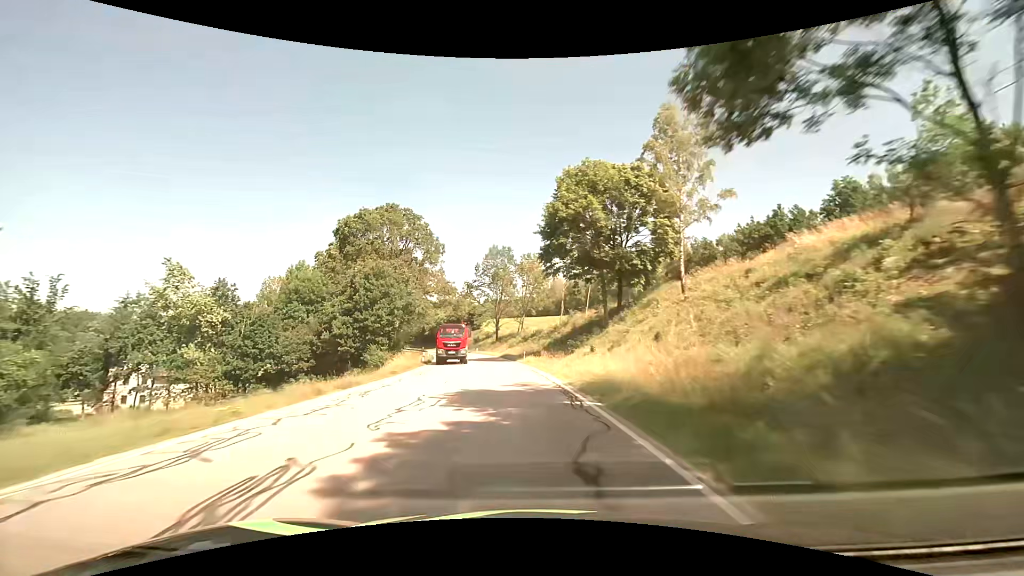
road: secondary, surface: asphalt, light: Day
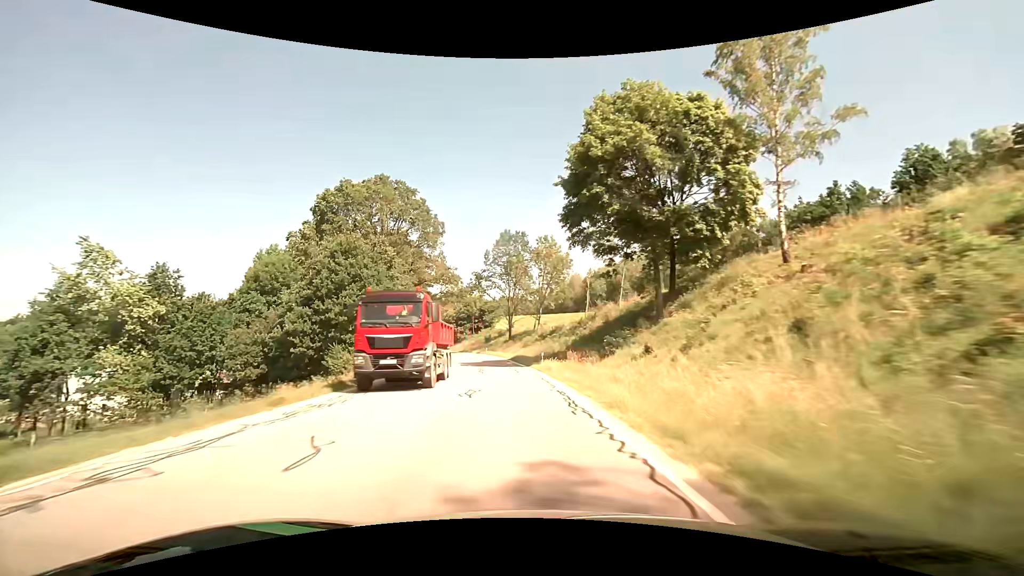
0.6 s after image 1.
(-0.2, +13.2) m; -2°
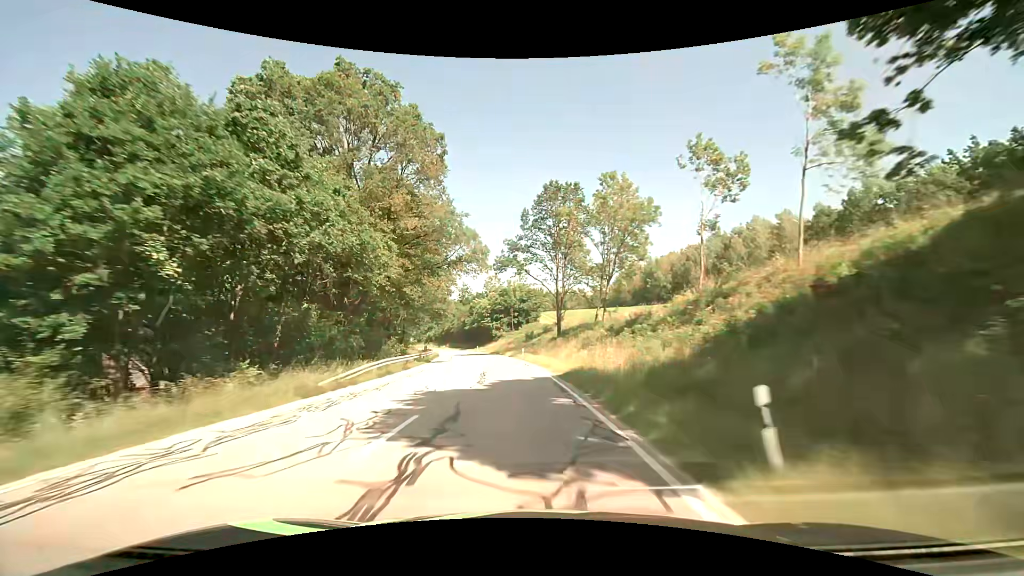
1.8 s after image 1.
(-1.2, +26.6) m; -5°
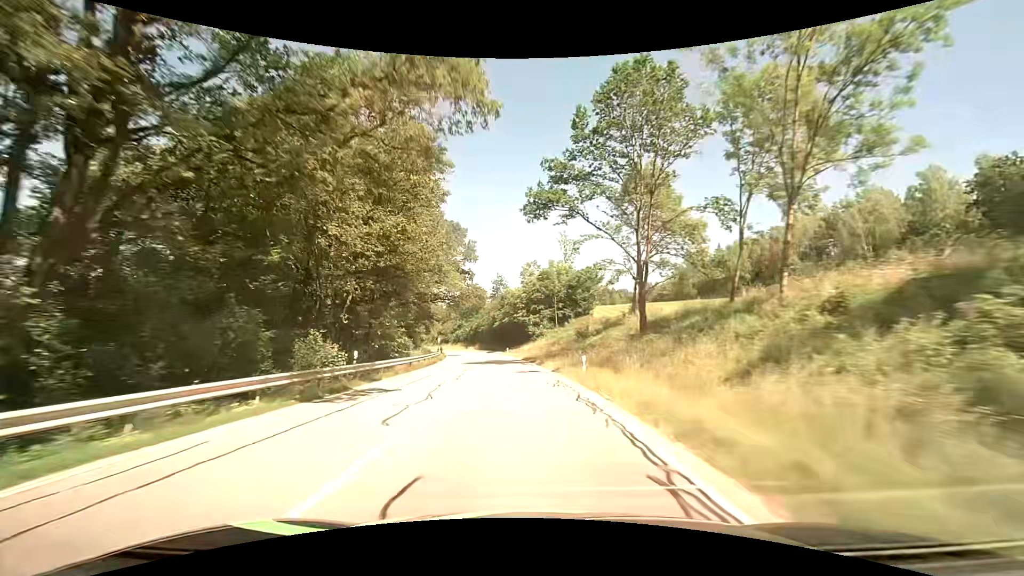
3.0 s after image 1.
(-1.3, +26.8) m; -5°
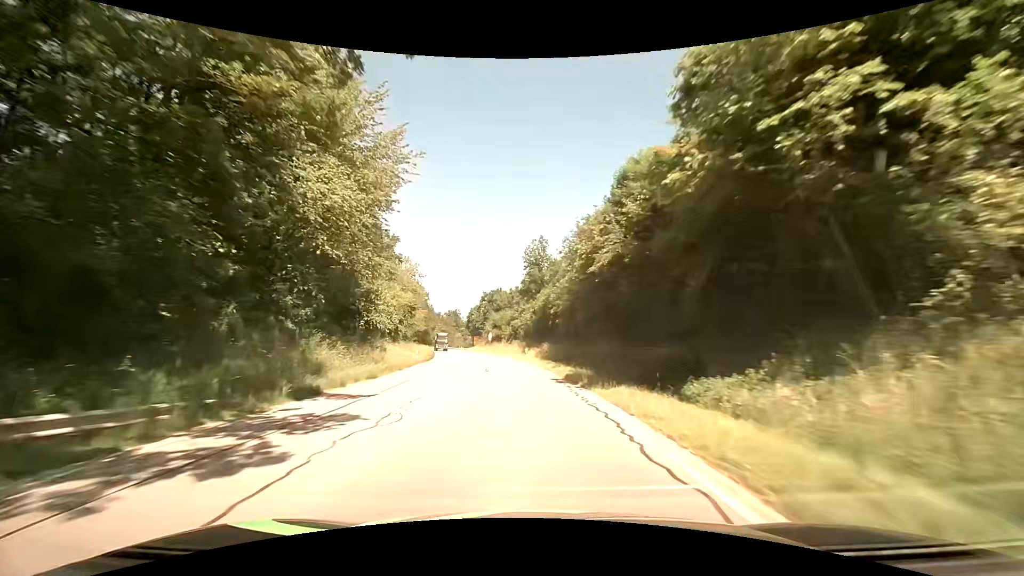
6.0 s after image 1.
(-5.5, +67.0) m; -9°
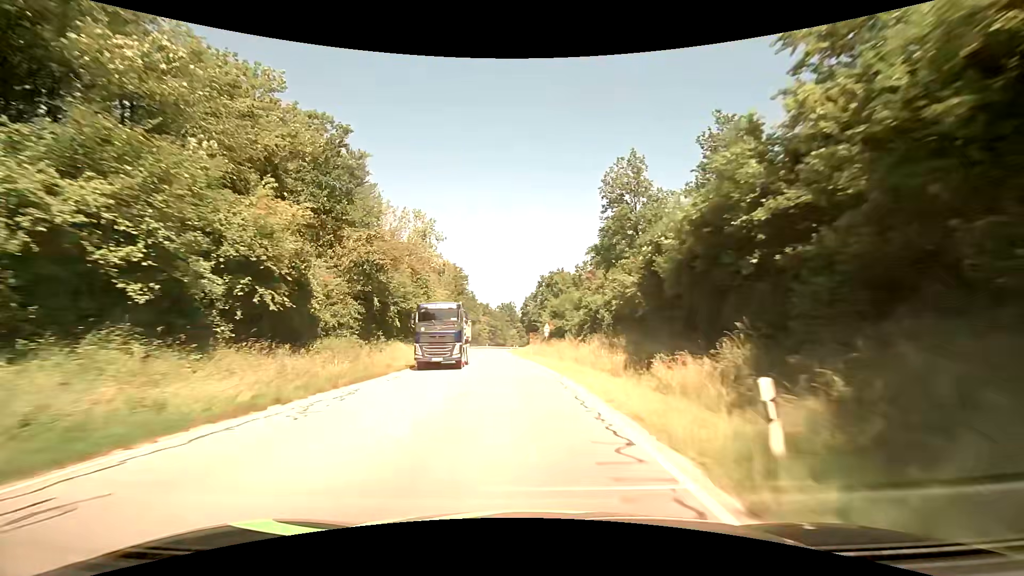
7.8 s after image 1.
(-2.2, +37.8) m; -7°
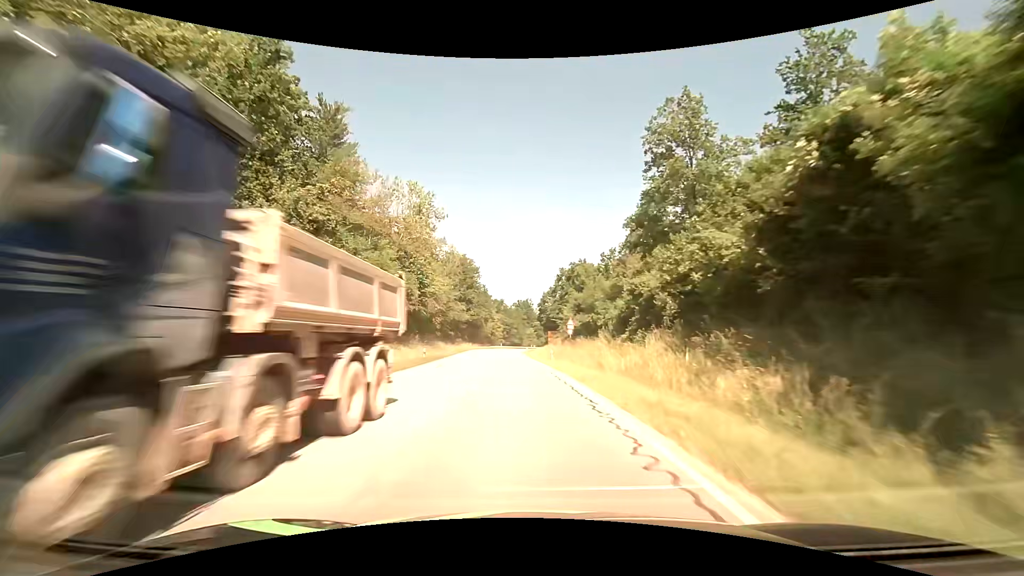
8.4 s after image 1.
(-0.2, +12.0) m; -2°
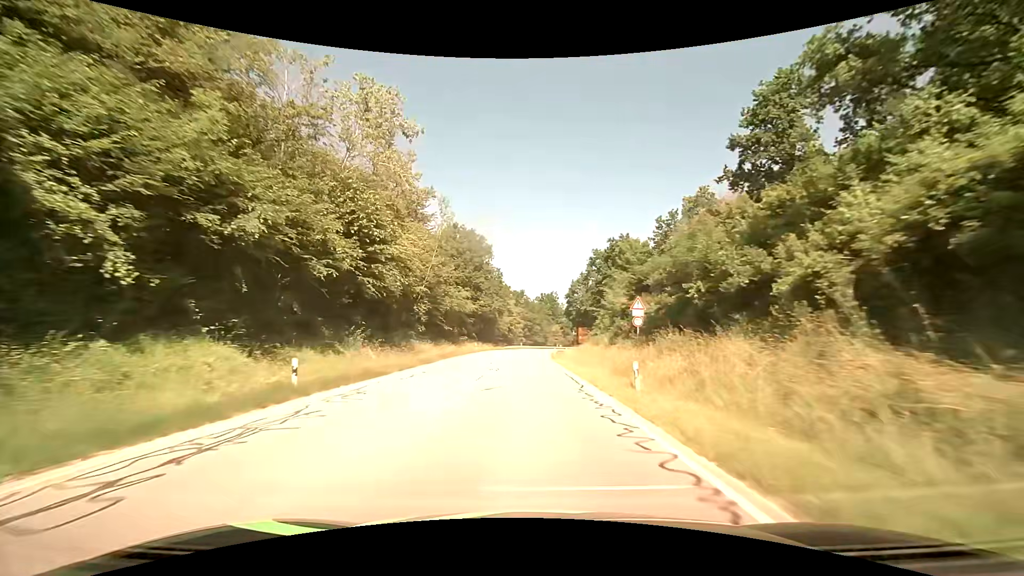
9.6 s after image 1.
(-0.8, +22.9) m; -3°
(0, +10) (0, +20) (0, +30) (0, +40) (0, +50) (0, +60) (+1, +70) (+1, +80) (+2, +90) (+4, +100) m
